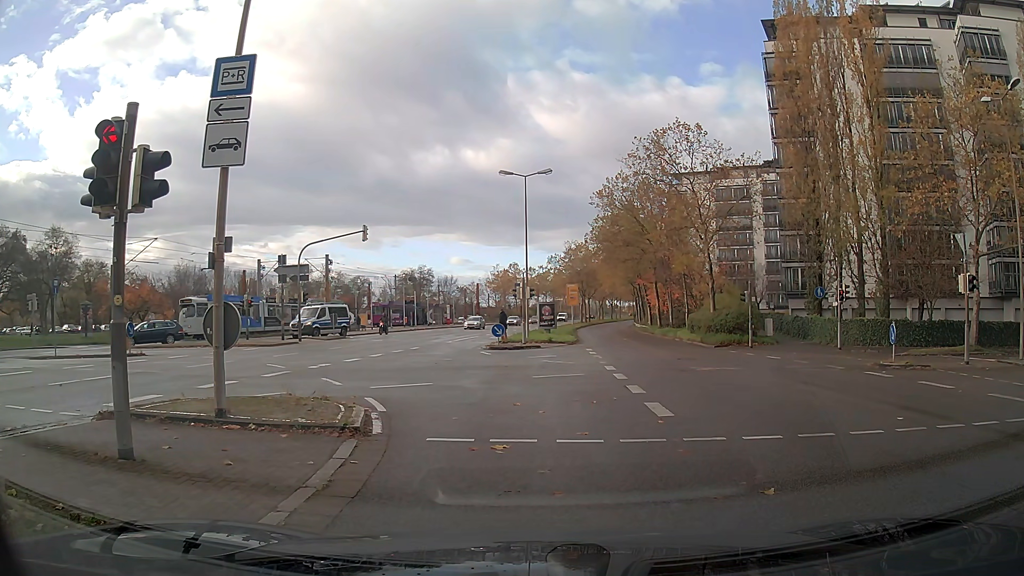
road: secondary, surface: asphalt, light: Day
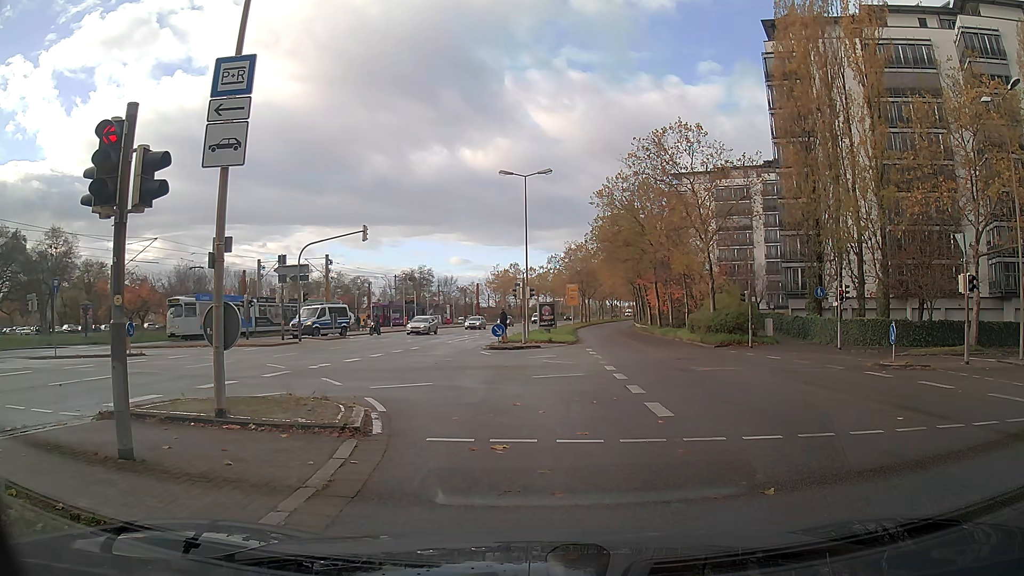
(0.0, 0.0) m; 0°
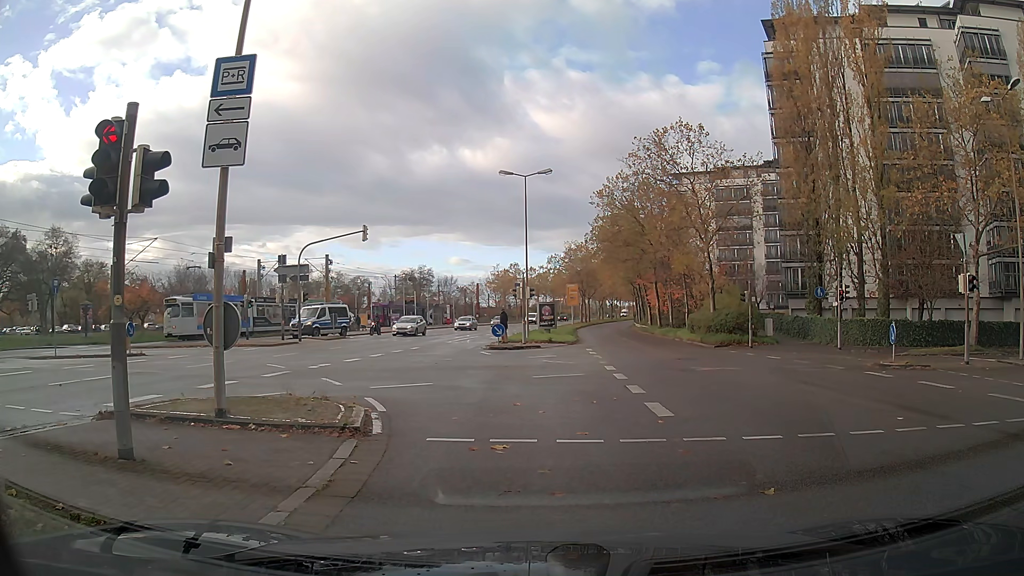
(0.0, 0.0) m; 0°
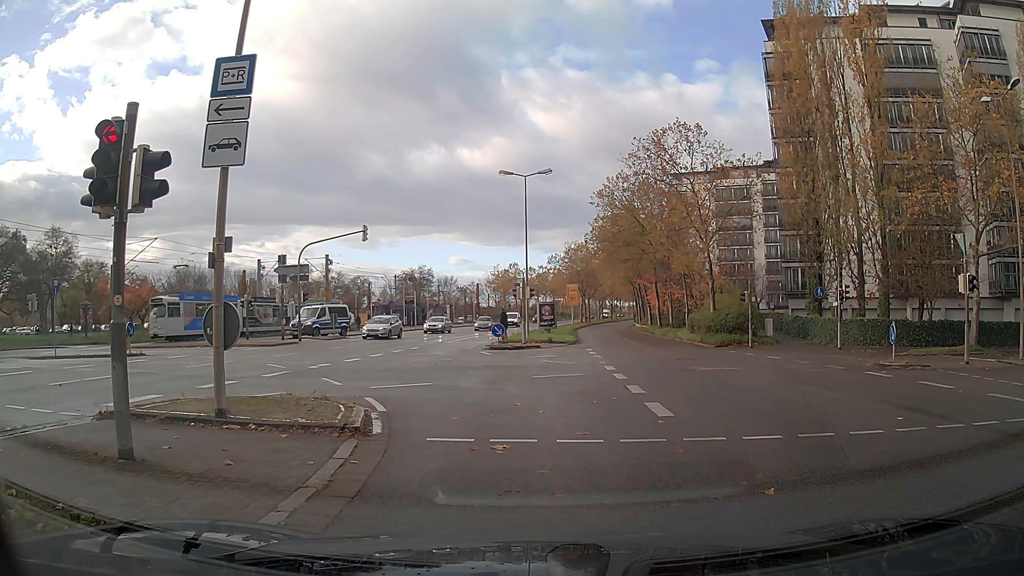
(0.0, 0.0) m; 0°
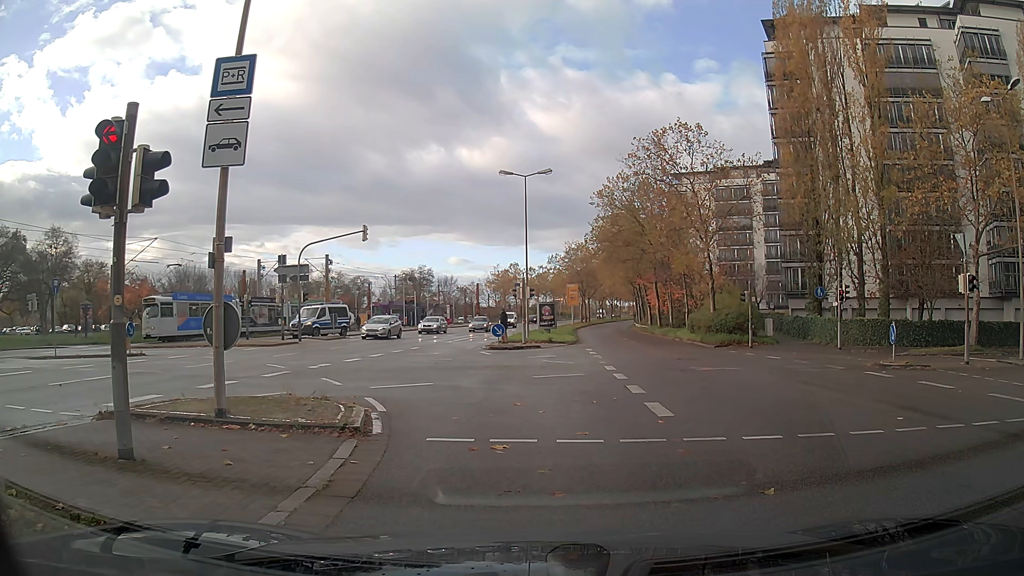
(0.0, 0.0) m; 0°
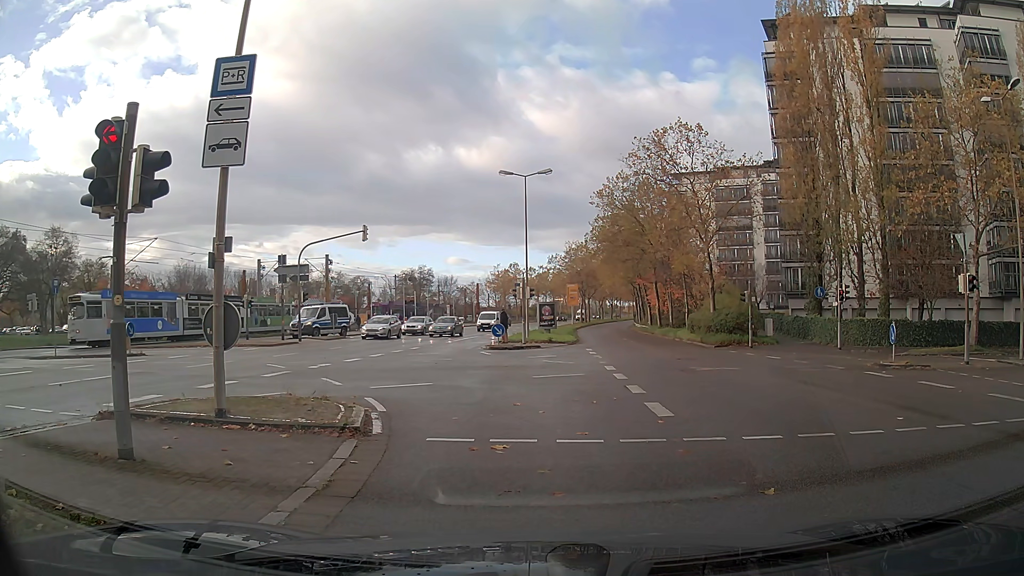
(0.0, 0.0) m; 0°
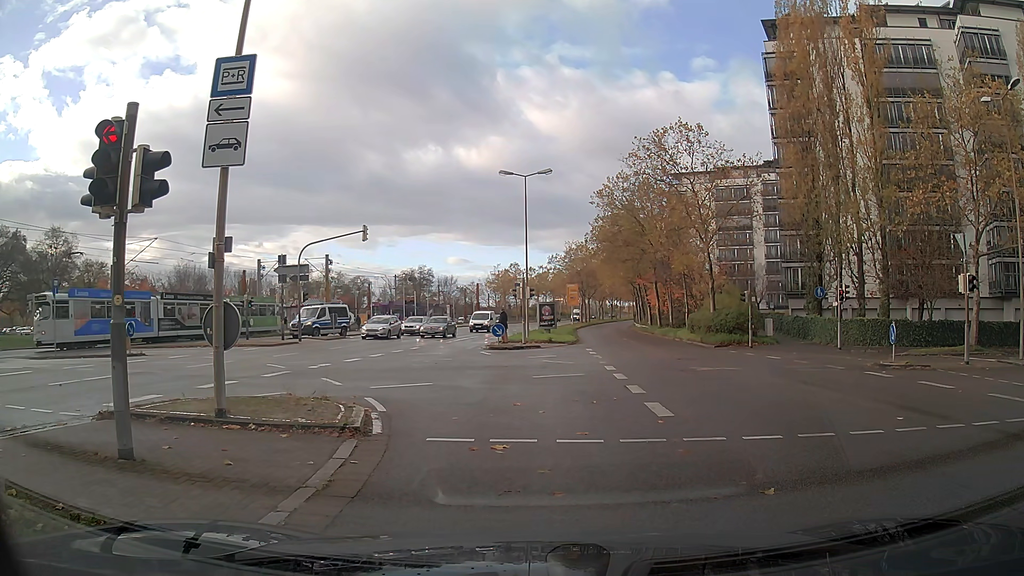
(0.0, 0.0) m; 0°
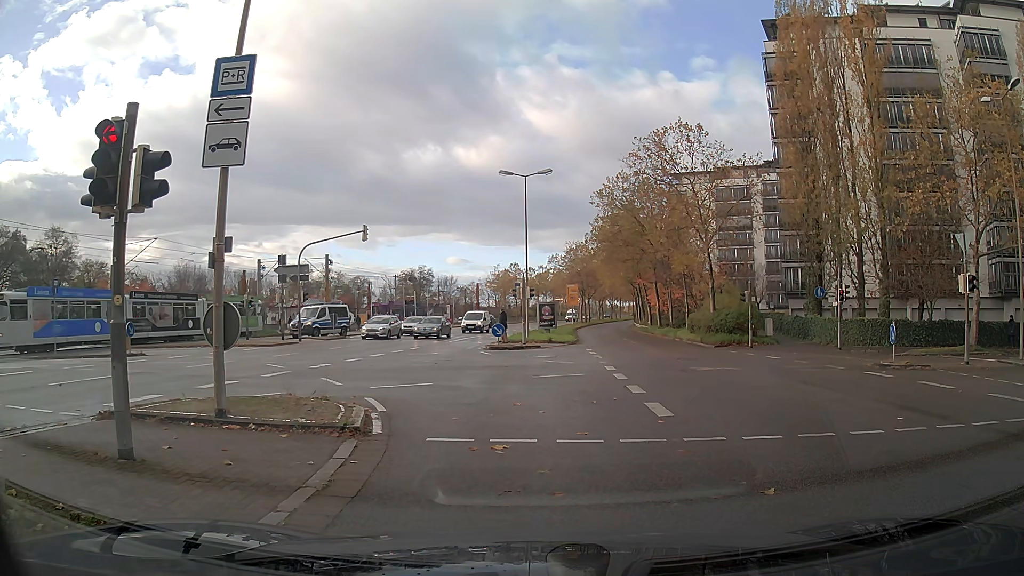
(0.0, 0.0) m; 0°
(-1, +10) (-5, +19) (-13, +24) (-23, +26) (-33, +26) (-43, +26) (-53, +26) (-63, +26) (-73, +26) (-83, +26) m
